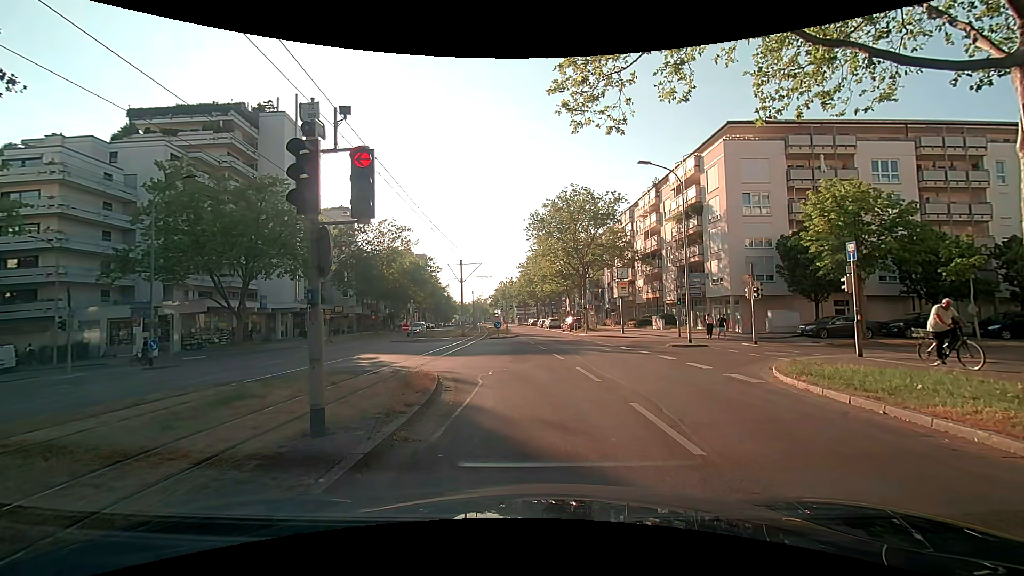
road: tertiary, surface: asphalt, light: Day
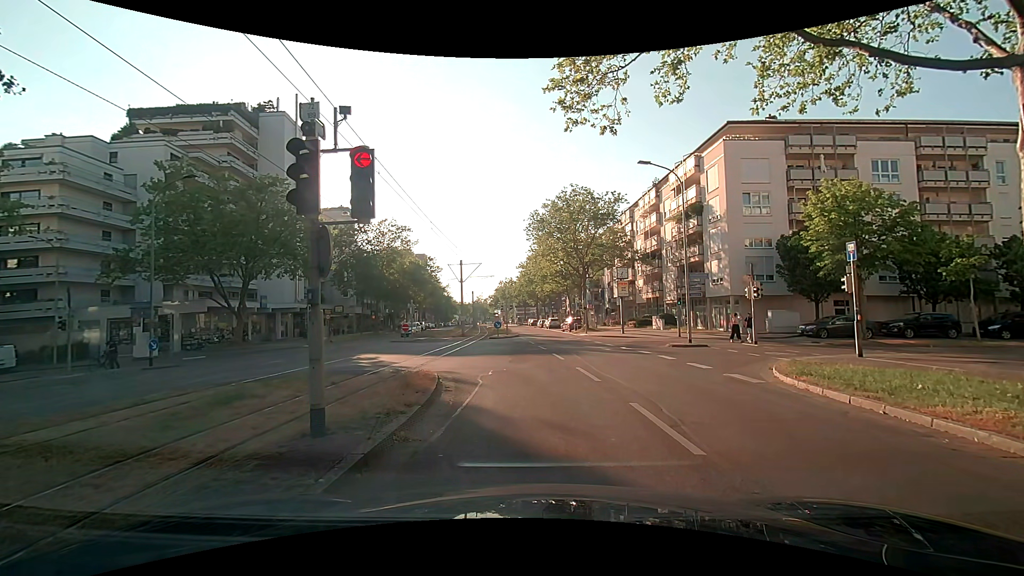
(0.0, 0.0) m; 0°
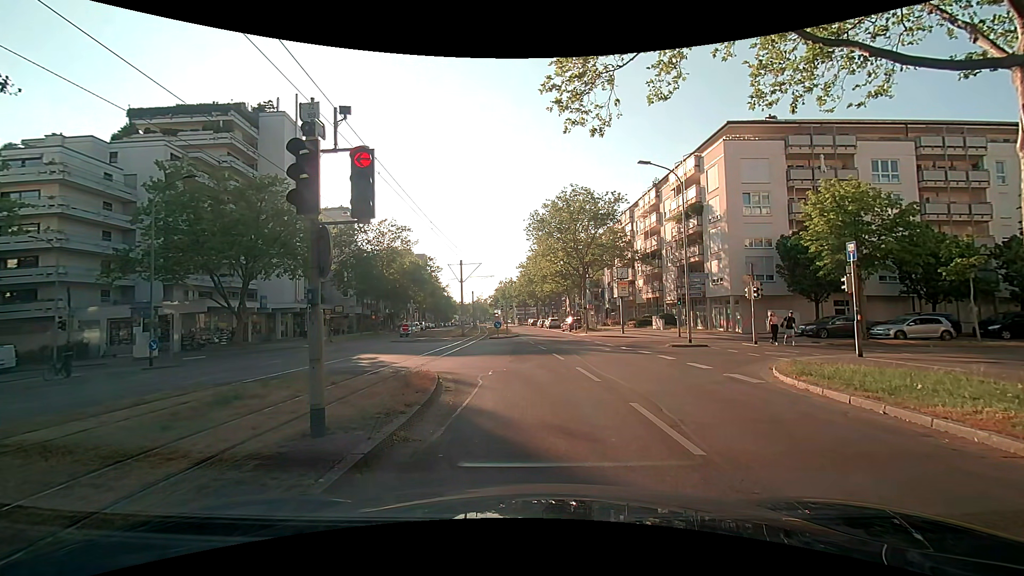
(0.0, 0.0) m; 0°
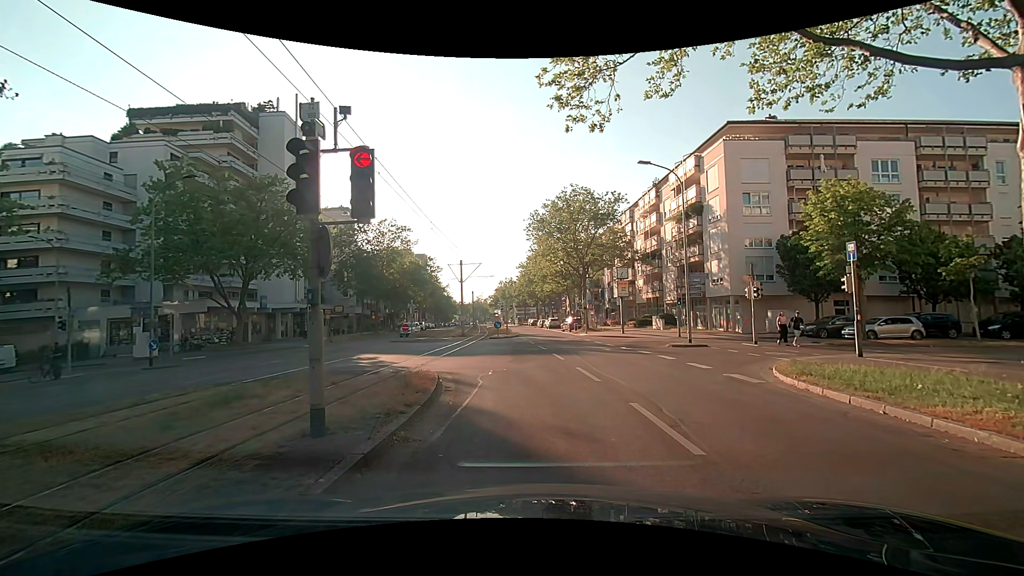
(0.0, 0.0) m; 0°
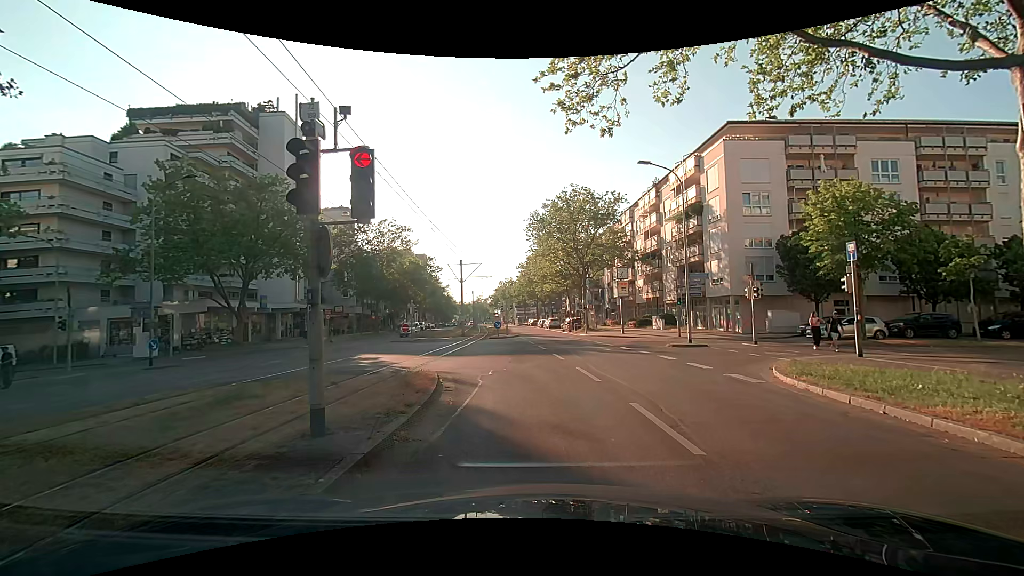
(0.0, 0.0) m; 0°
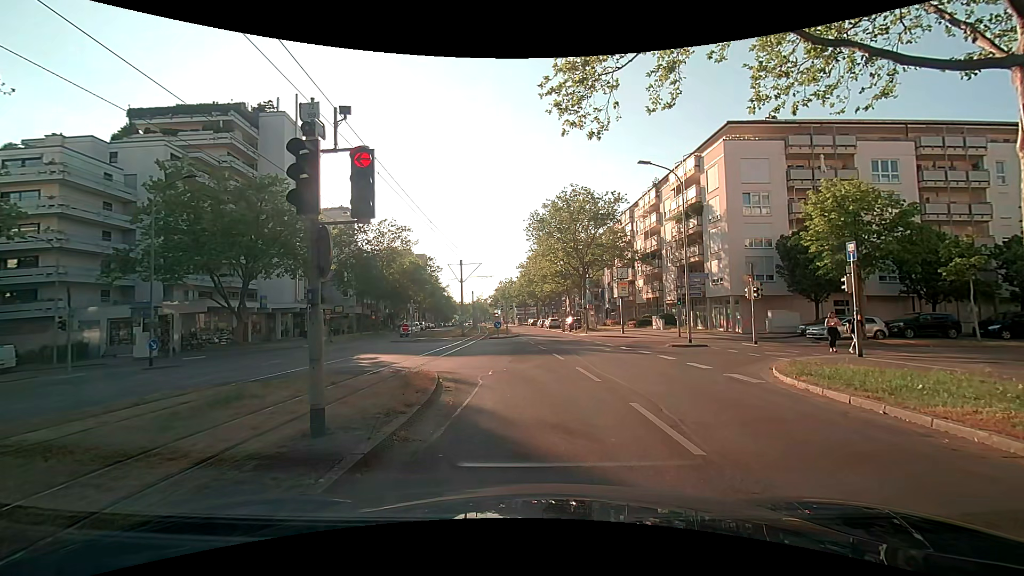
(0.0, 0.0) m; 0°
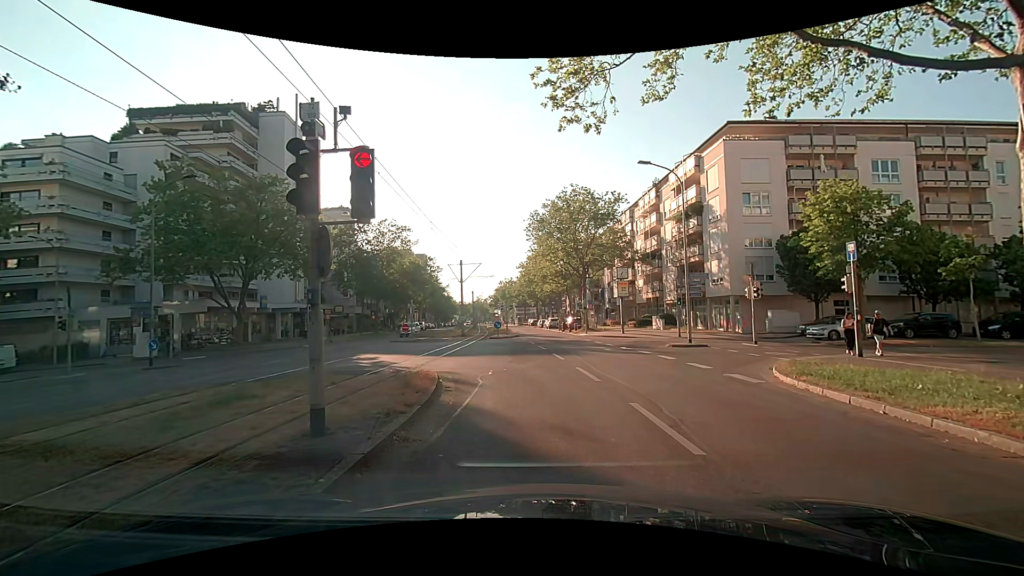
(0.0, 0.0) m; 0°
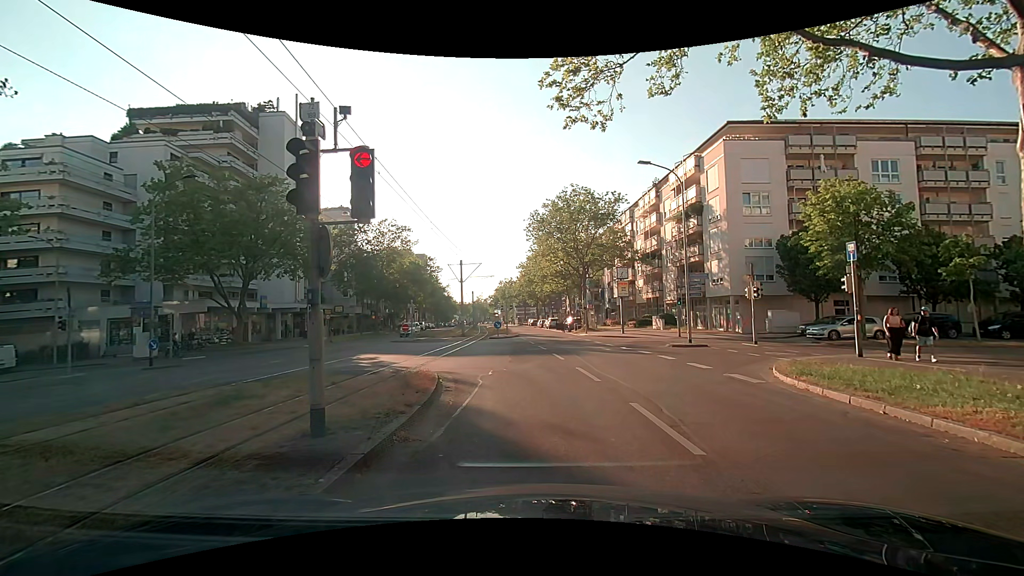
(0.0, 0.0) m; 0°
